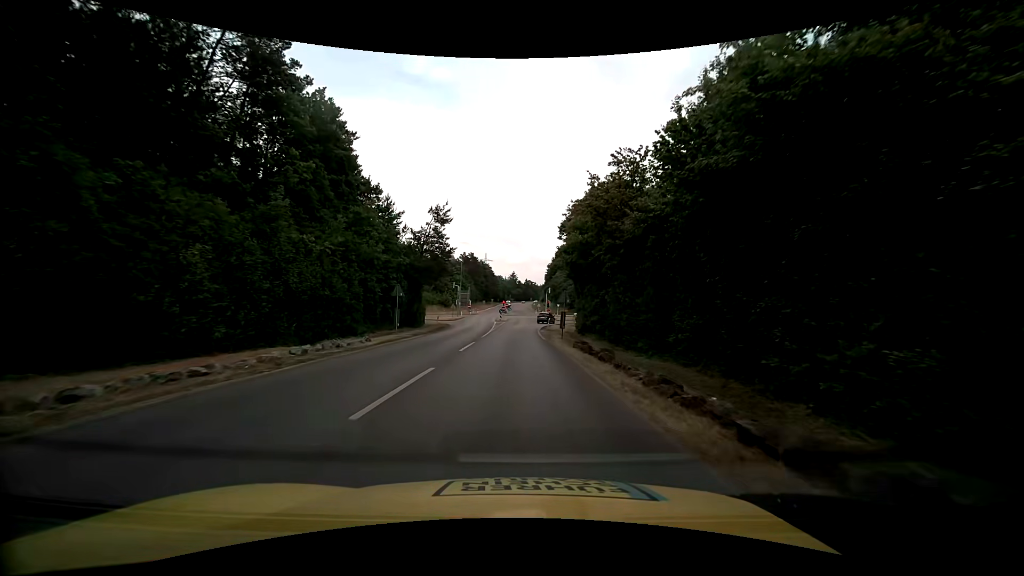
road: tertiary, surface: asphalt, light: Day
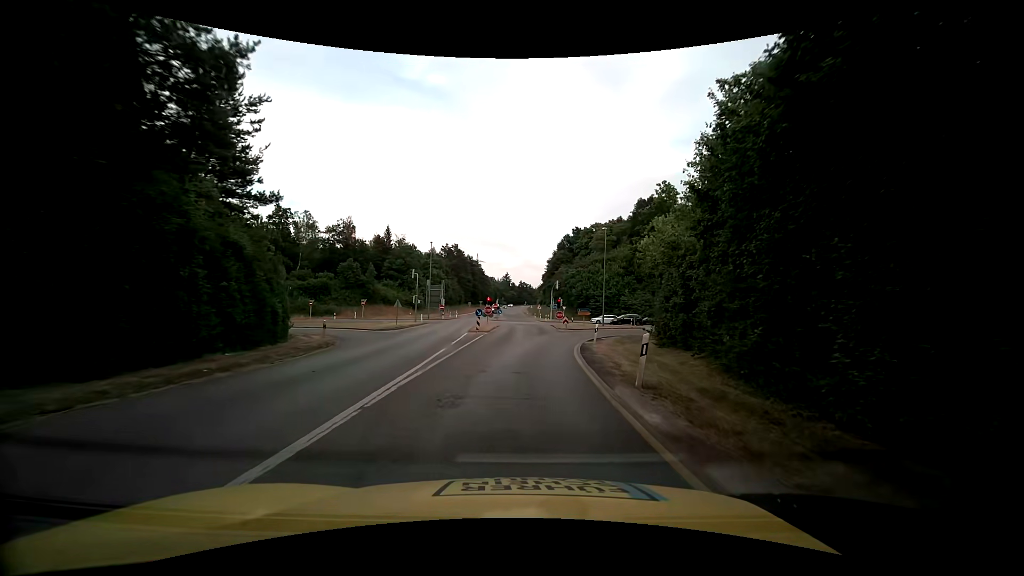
(-0.4, +34.1) m; 0°
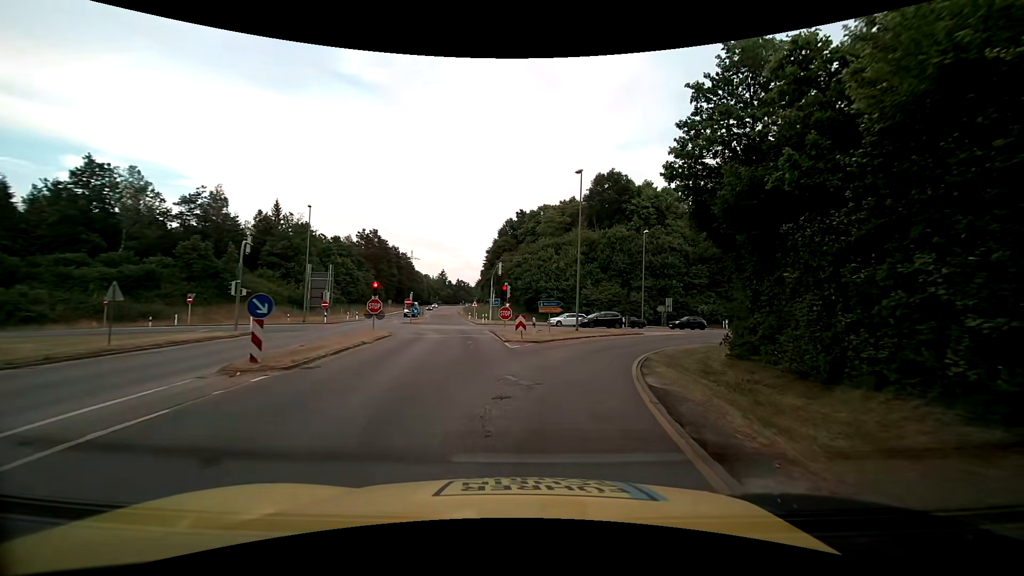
(+1.5, +25.5) m; +8°
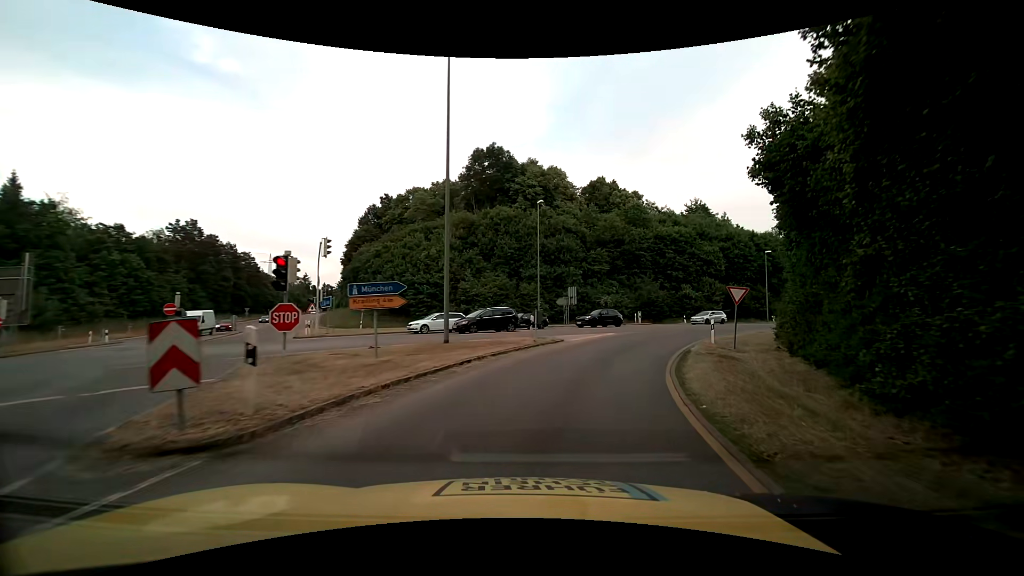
(+1.9, +17.8) m; +13°
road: secondary_link
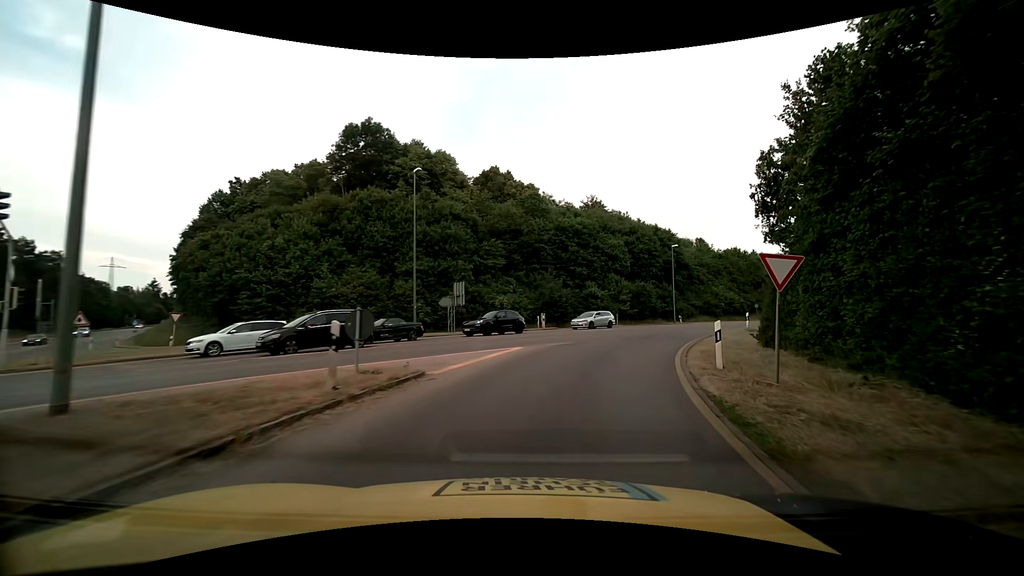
(+1.2, +11.9) m; +12°
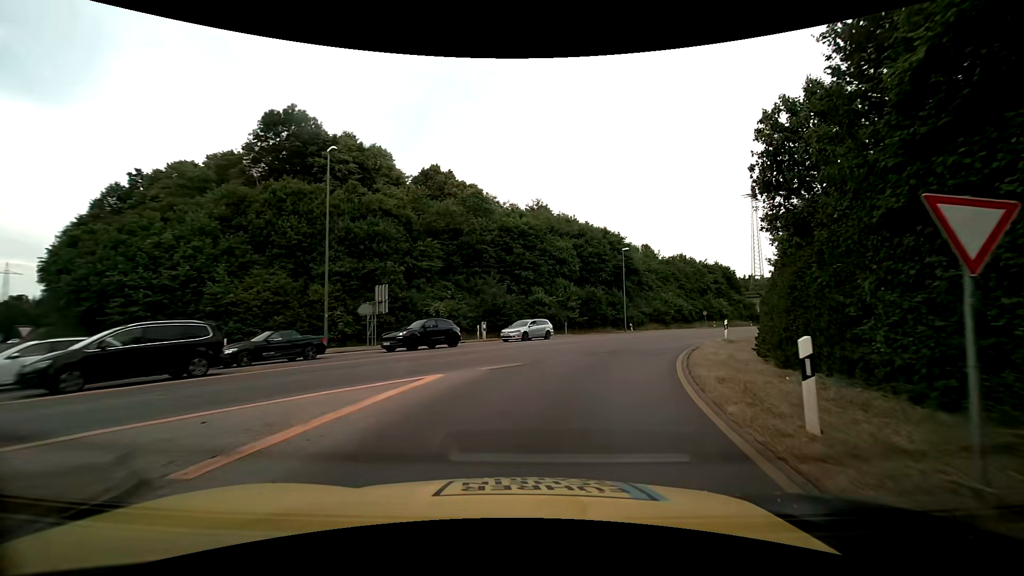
(+0.3, +5.9) m; +6°
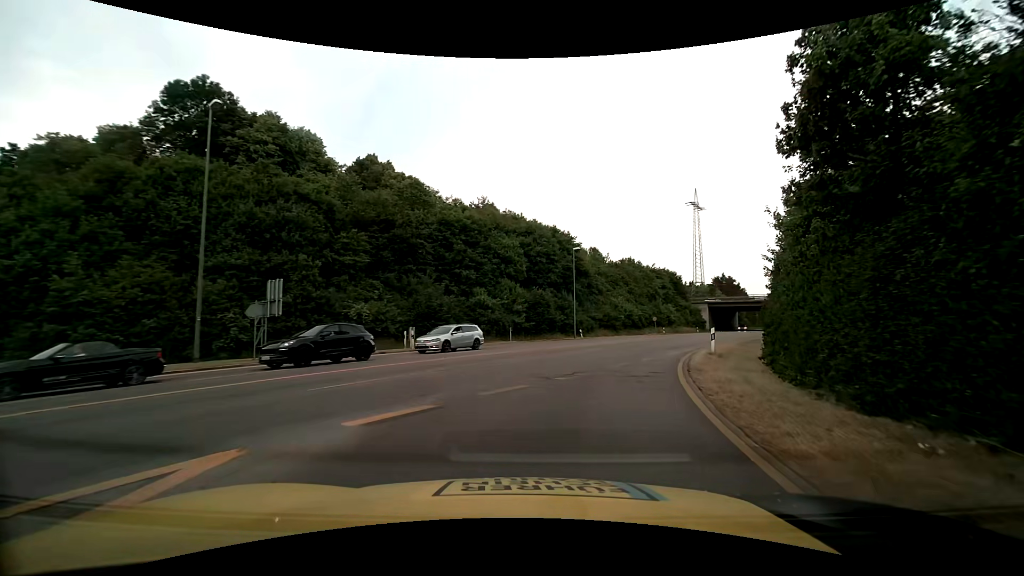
(+0.3, +5.9) m; +6°
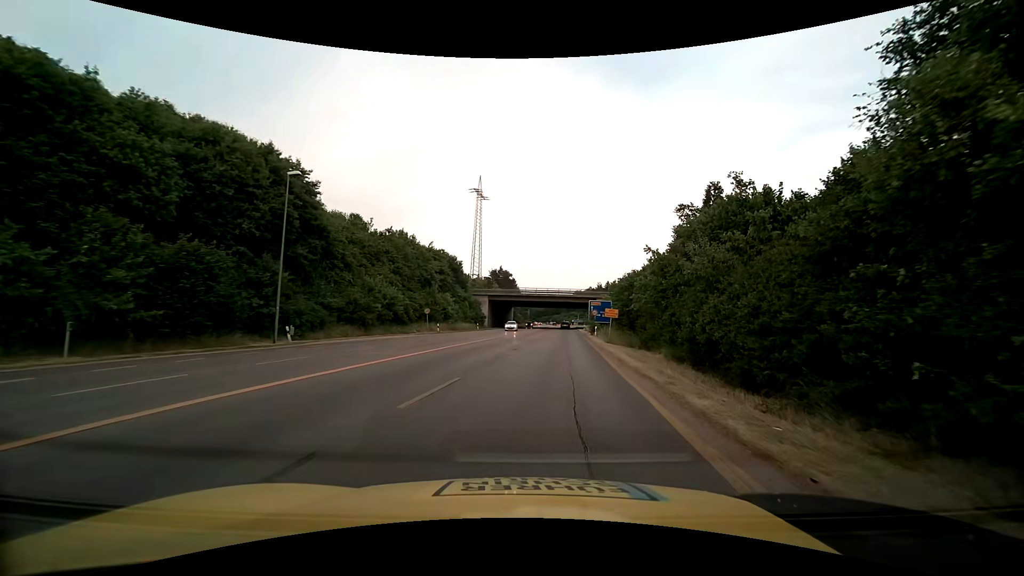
(+5.6, +24.1) m; +26°
(0, +10) (+1, +20) (+2, +30) (+3, +40) (+4, +50) (+5, +60) (+5, +70) (+6, +80) (+7, +90) (+8, +100) m
